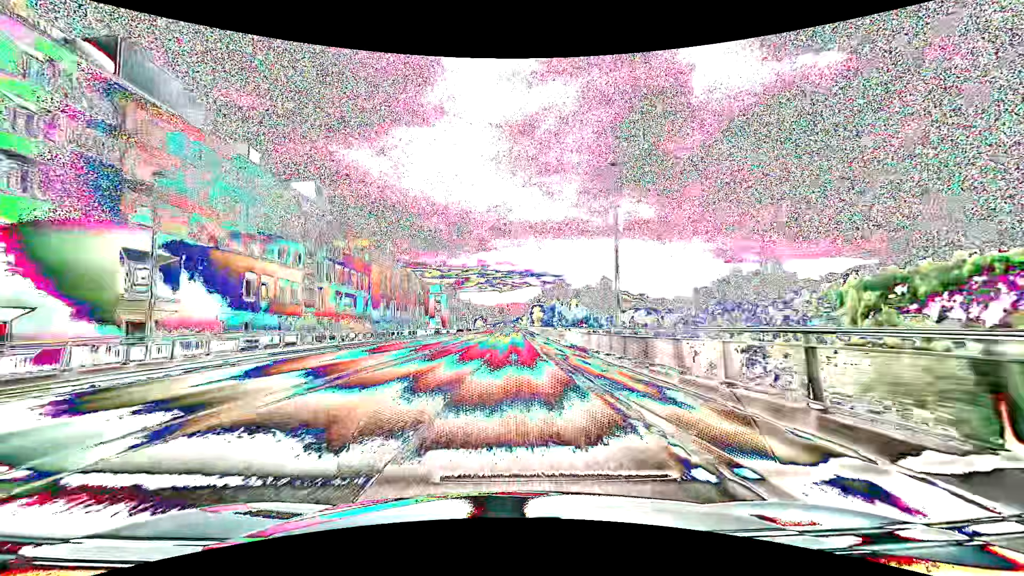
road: primary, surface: asphalt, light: Day
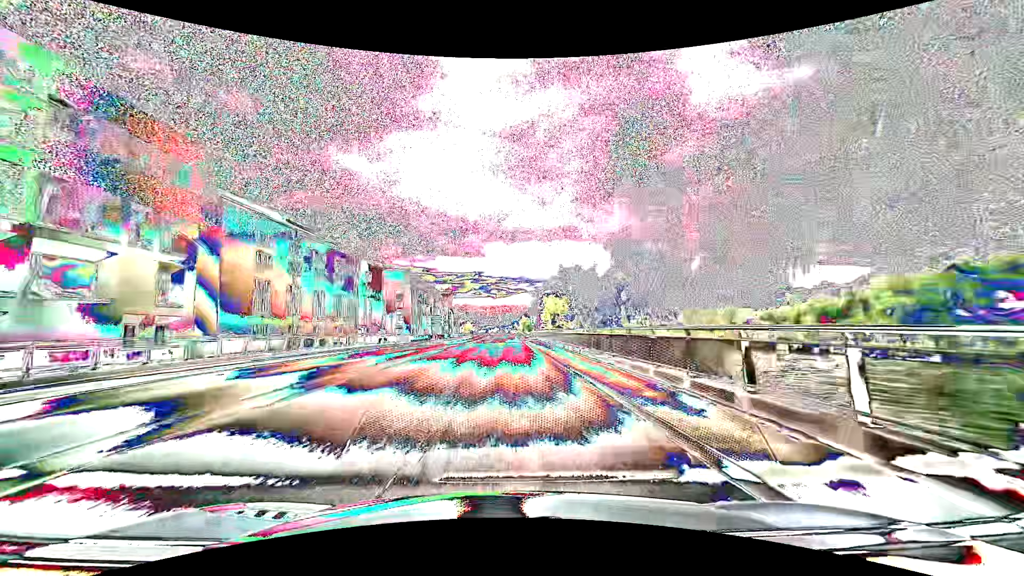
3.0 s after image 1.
(+0.3, +50.9) m; +1°
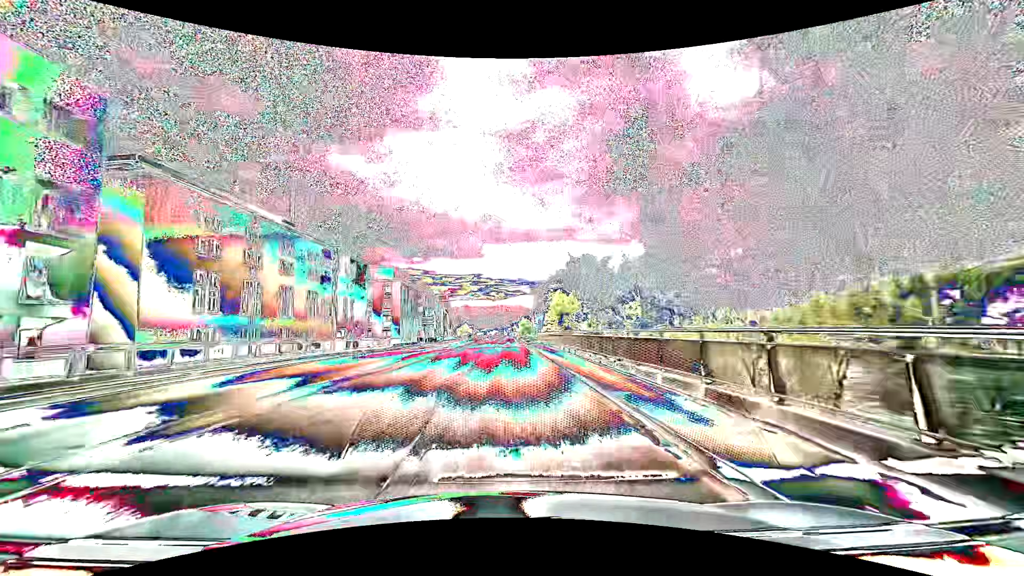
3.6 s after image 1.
(0.0, +10.3) m; 0°
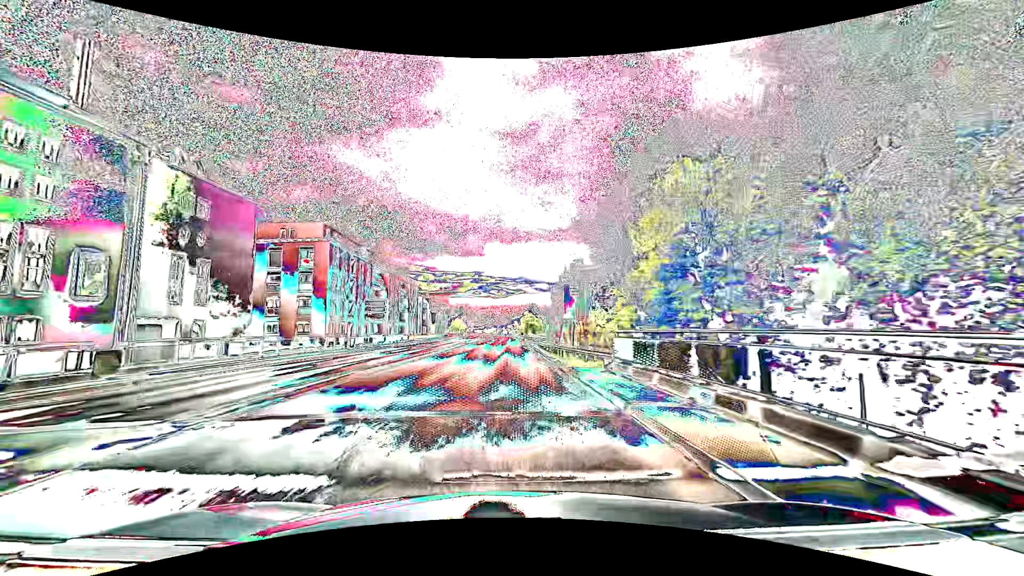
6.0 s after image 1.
(0.0, +41.9) m; 0°
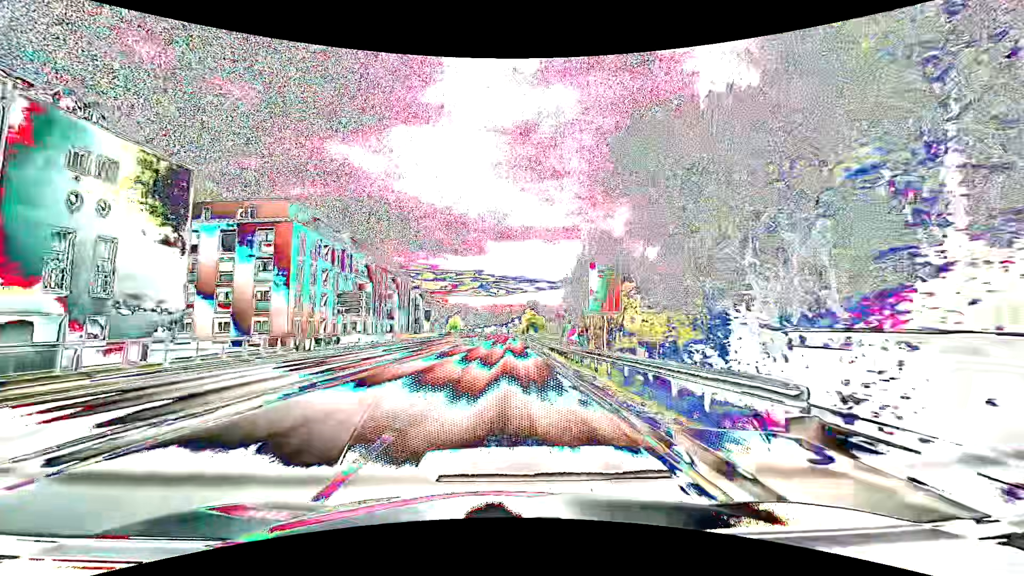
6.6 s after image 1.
(0.0, +10.6) m; 0°
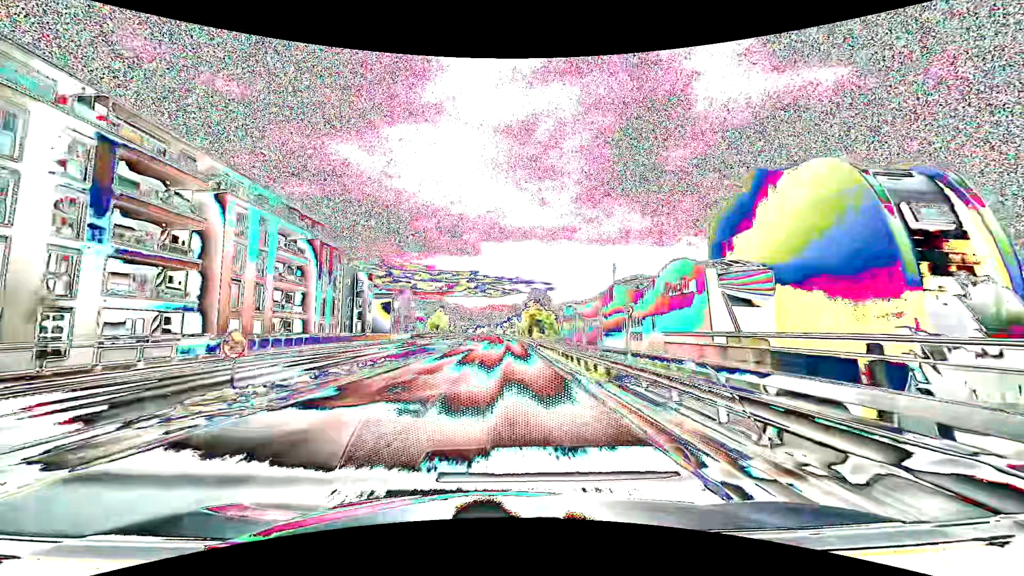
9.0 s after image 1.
(0.0, +42.6) m; 0°
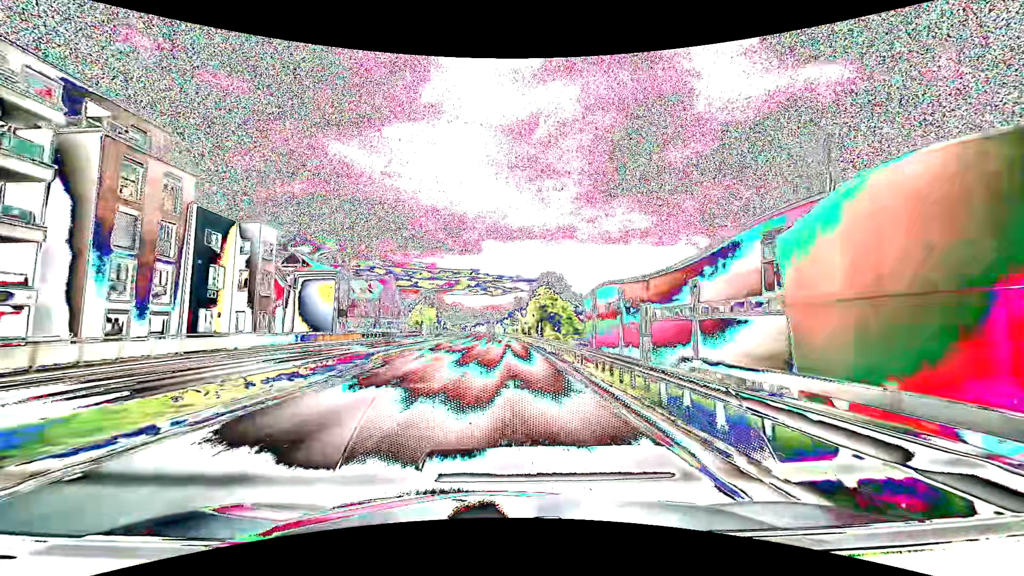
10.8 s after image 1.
(0.0, +32.2) m; 0°
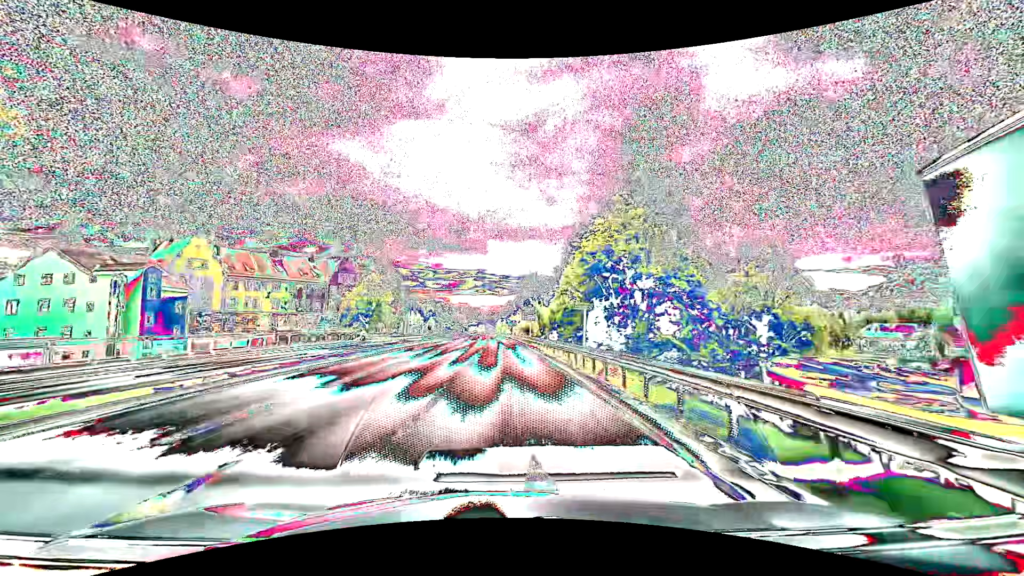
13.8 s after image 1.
(-0.4, +53.6) m; -1°
(0, +10) (0, +20) (0, +30) (-1, +40) (-1, +50) (-1, +60) (-1, +70) (-2, +80) (-2, +90) (-3, +100) m
